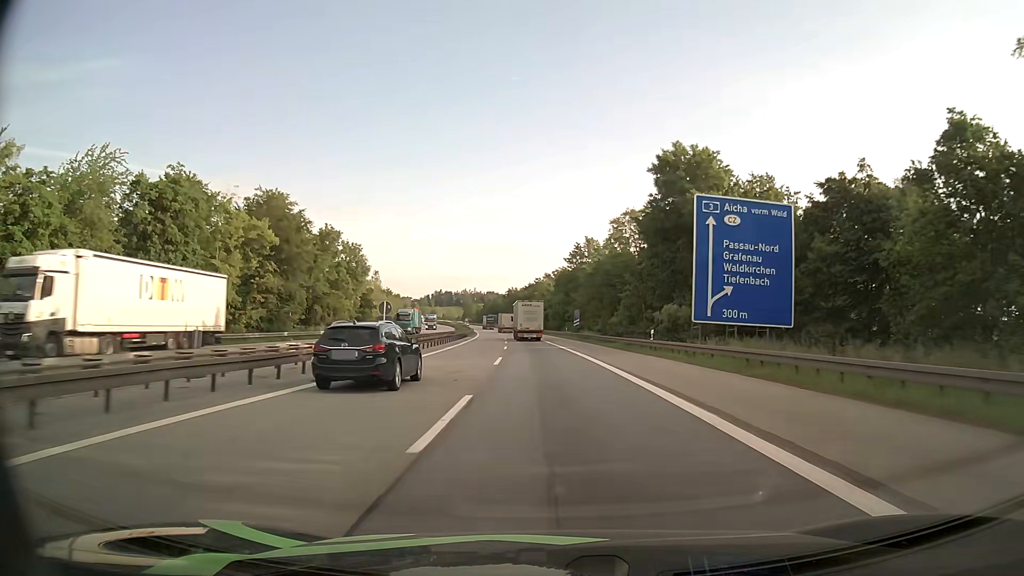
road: motorway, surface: asphalt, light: Day
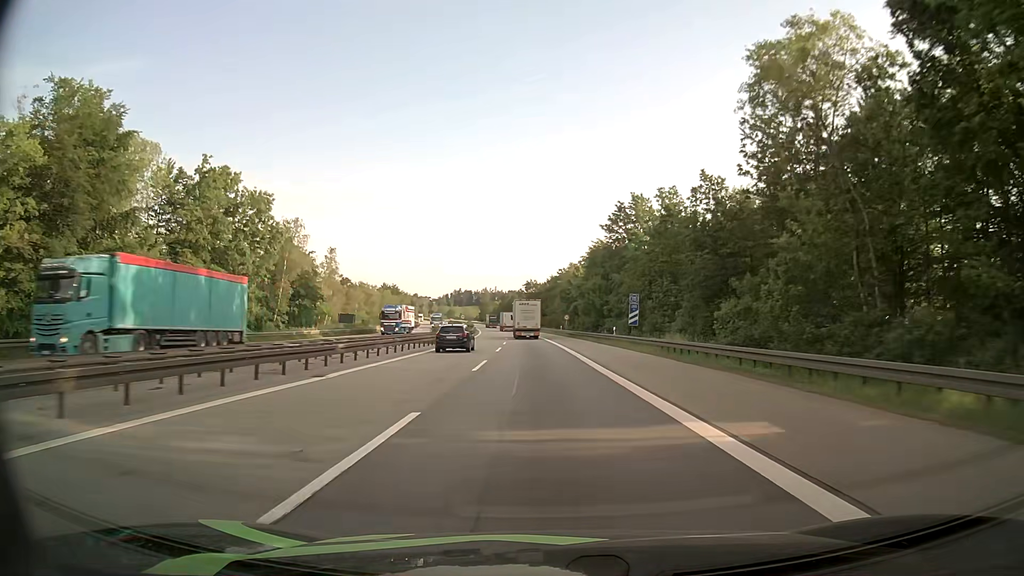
(-0.5, +39.3) m; -2°
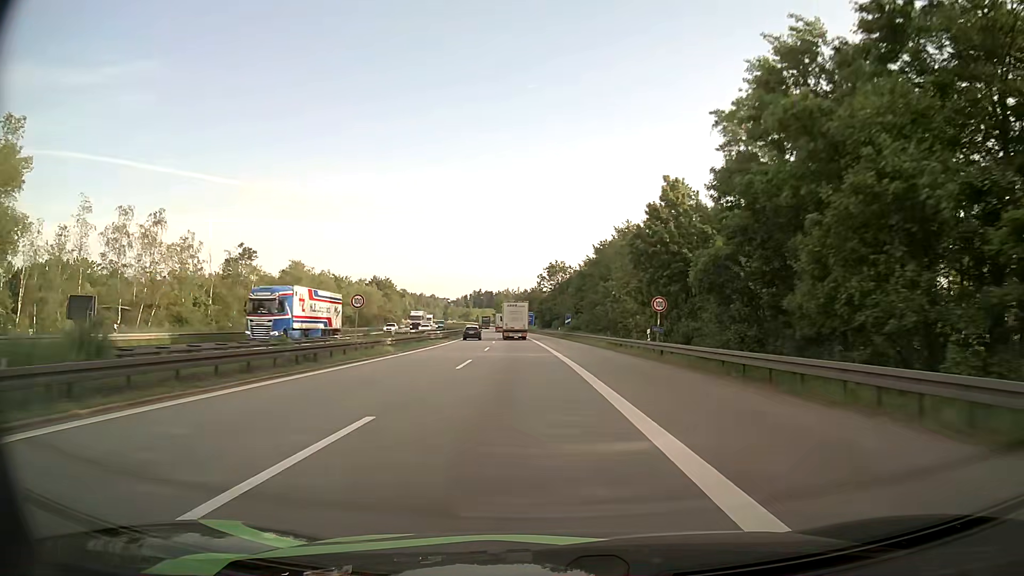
(-1.3, +65.8) m; -2°
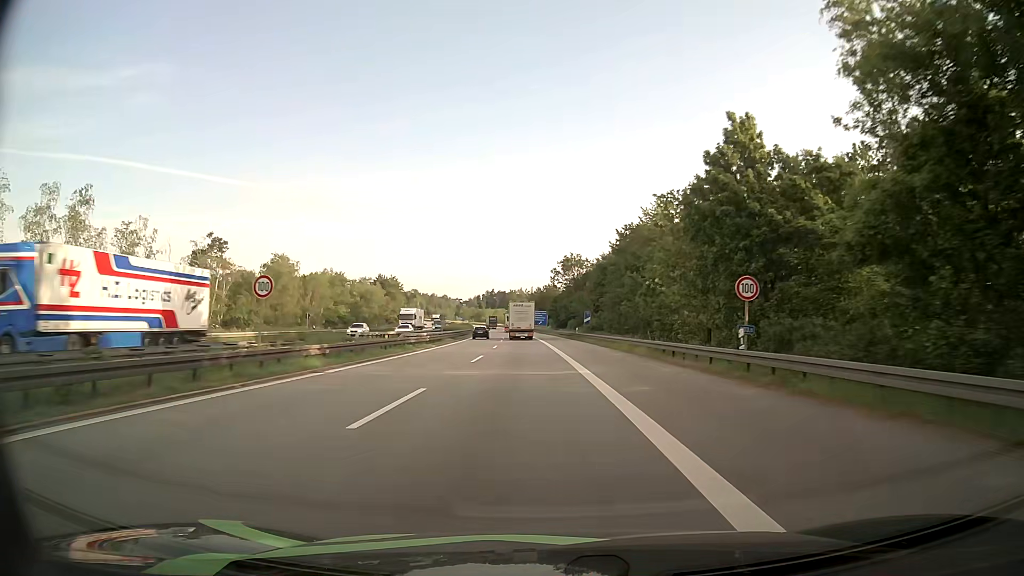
(-0.2, +13.5) m; -2°
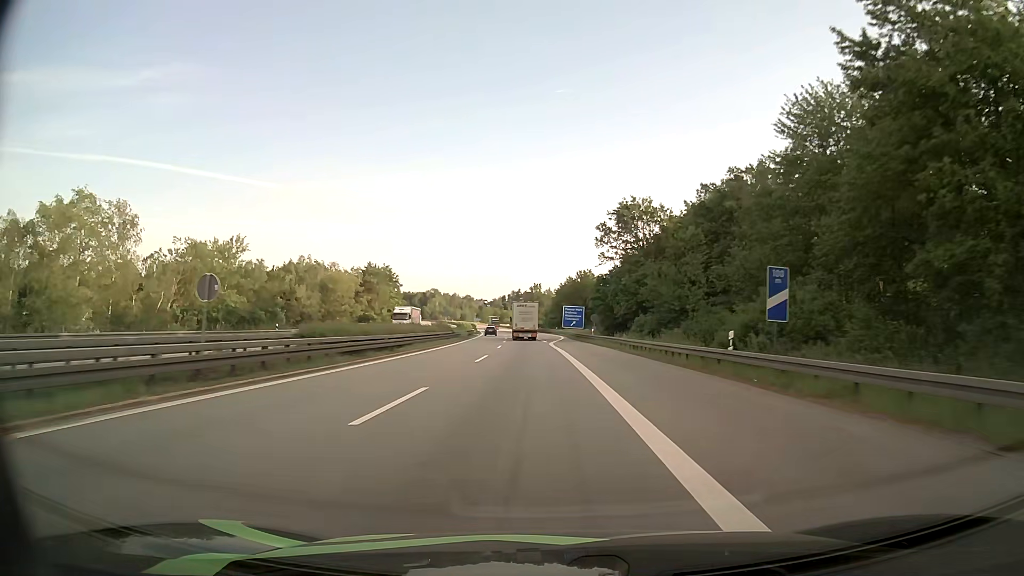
(-0.9, +54.5) m; -2°
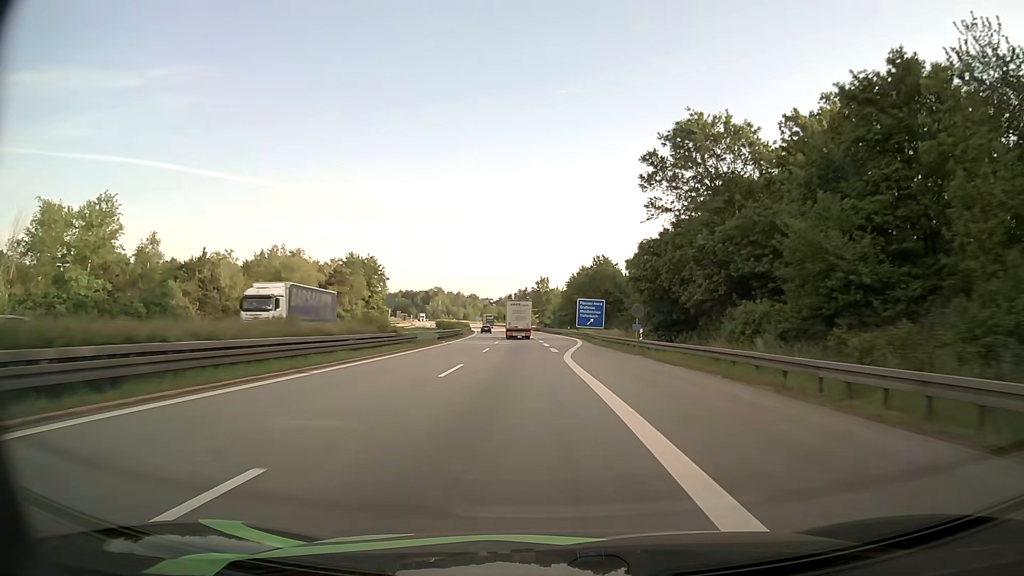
(-0.2, +27.5) m; -1°
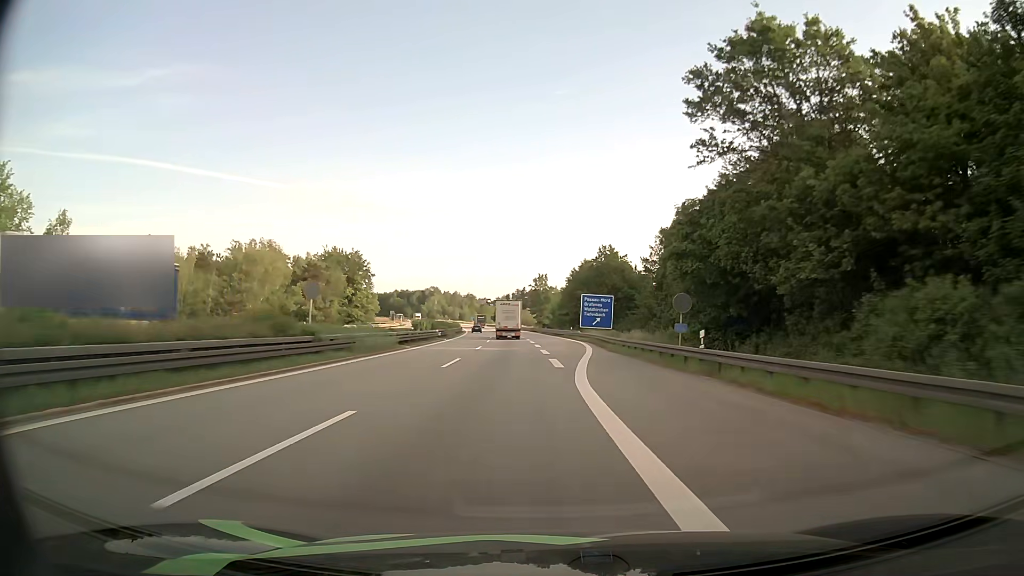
(0.0, +13.8) m; 0°
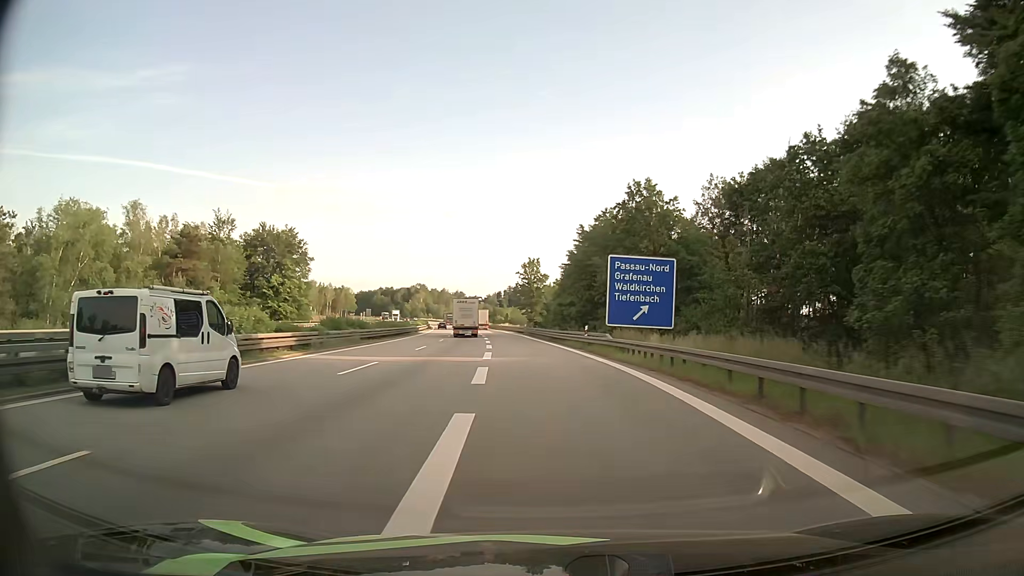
(+0.3, +40.9) m; 0°
(0, +10) (0, +20) (0, +30) (-1, +40) (-2, +50) (-2, +60) (-3, +70) (-4, +80) (-6, +90) (-7, +100) m
